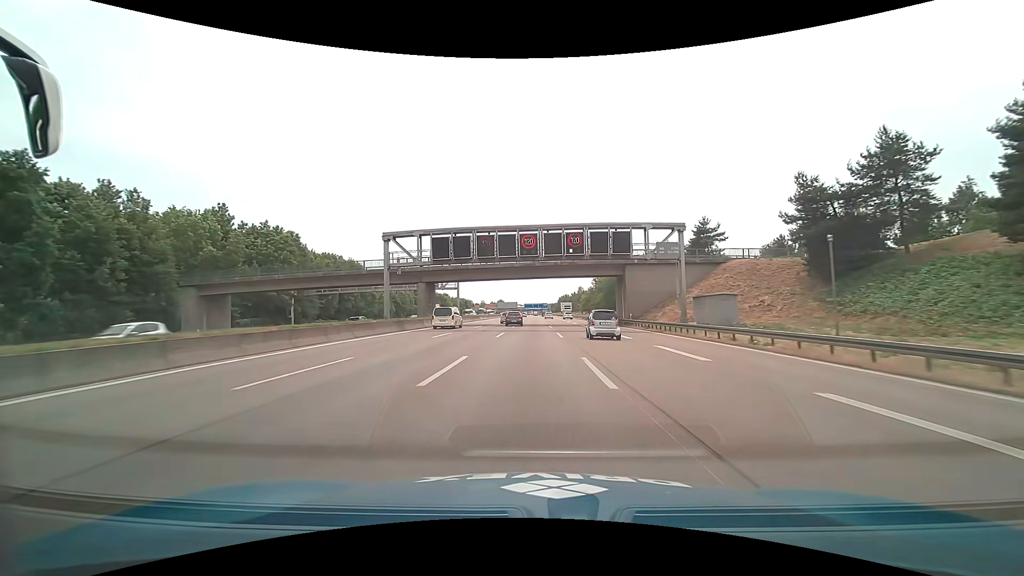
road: motorway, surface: asphalt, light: Day
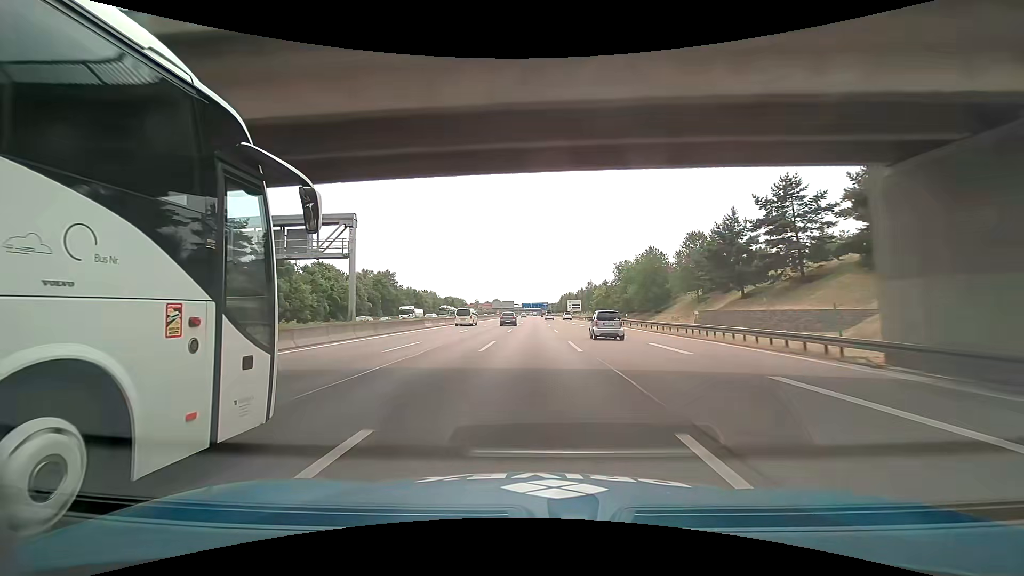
(-0.1, +45.9) m; 0°
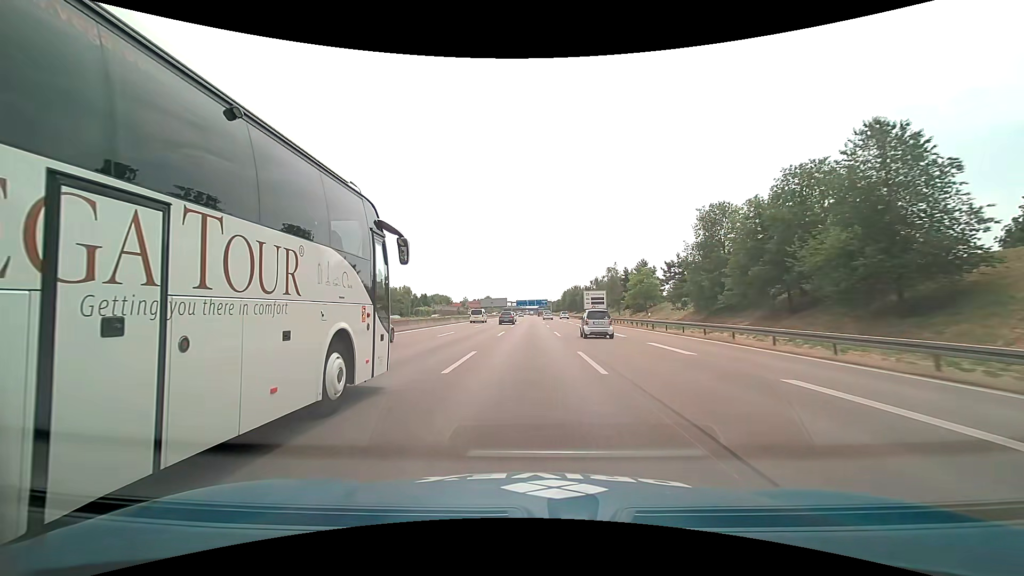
(-0.2, +61.0) m; 0°
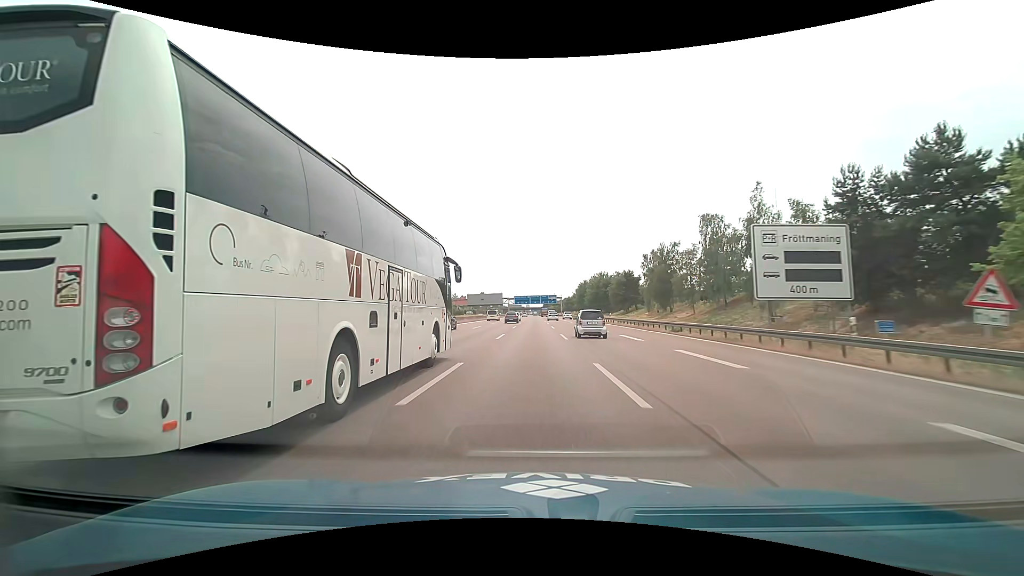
(-0.2, +76.1) m; 0°
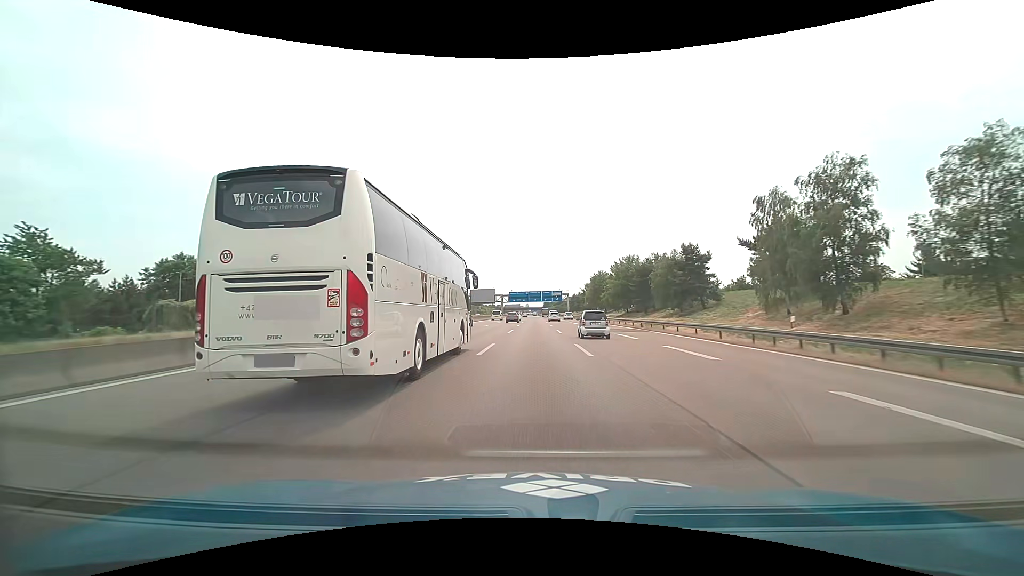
(+0.1, +45.8) m; 0°
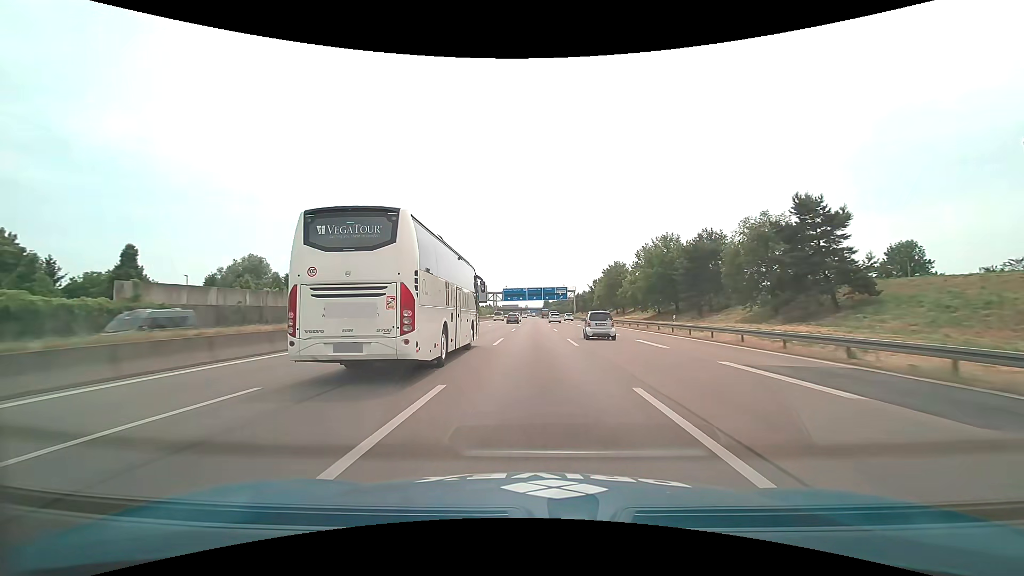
(0.0, +30.6) m; 0°
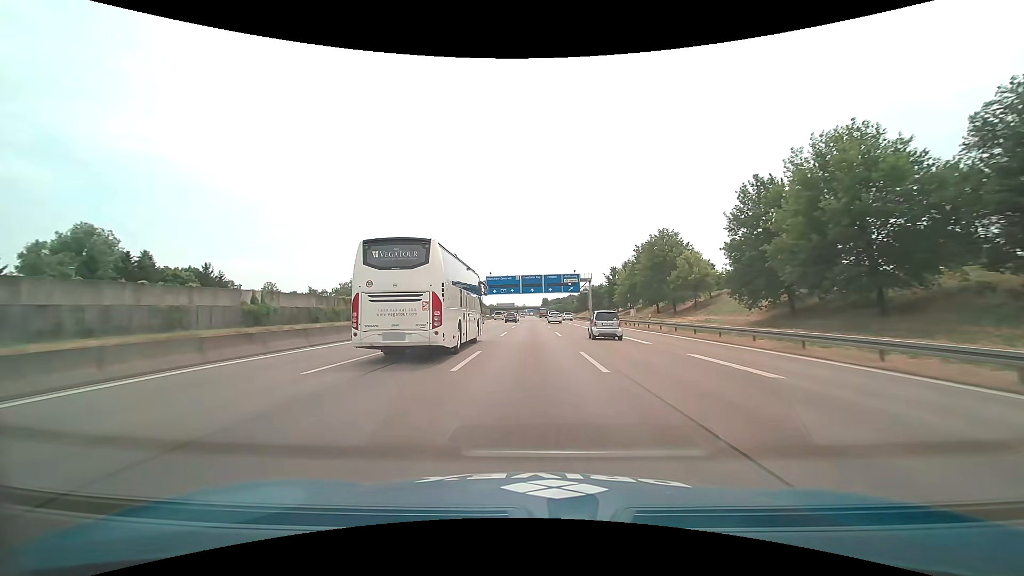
(+0.3, +46.0) m; 0°
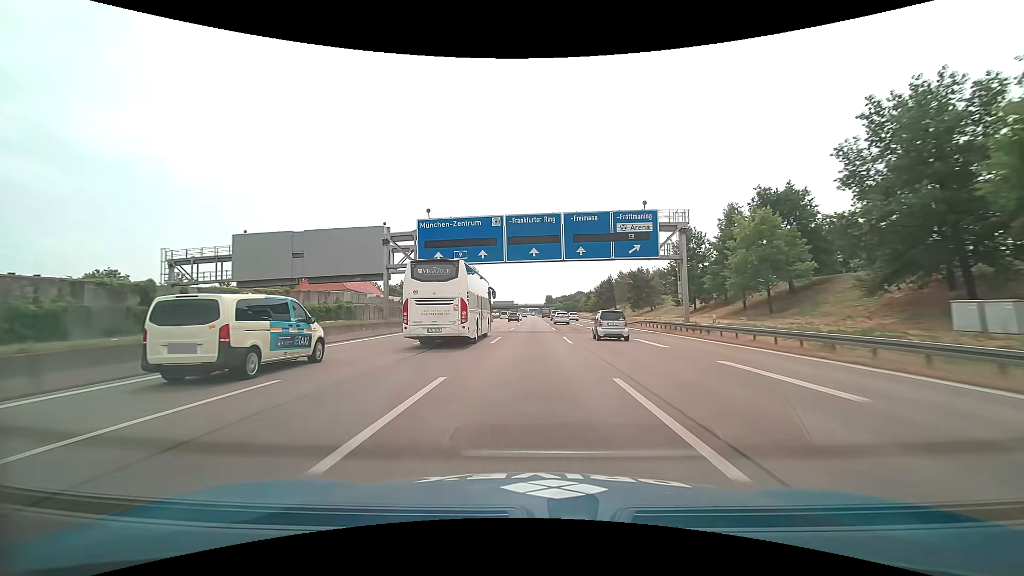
(-0.1, +61.5) m; 0°
(0, +10) (0, +20) (0, +30) (0, +40) (0, +50) (0, +60) (0, +70) (0, +80) (0, +90) (0, +100) m
